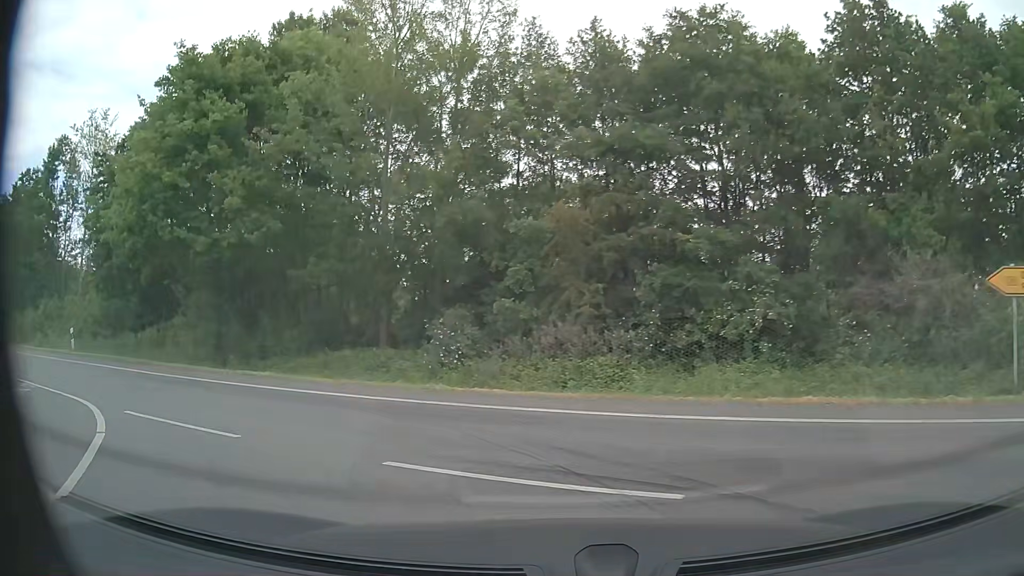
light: Day
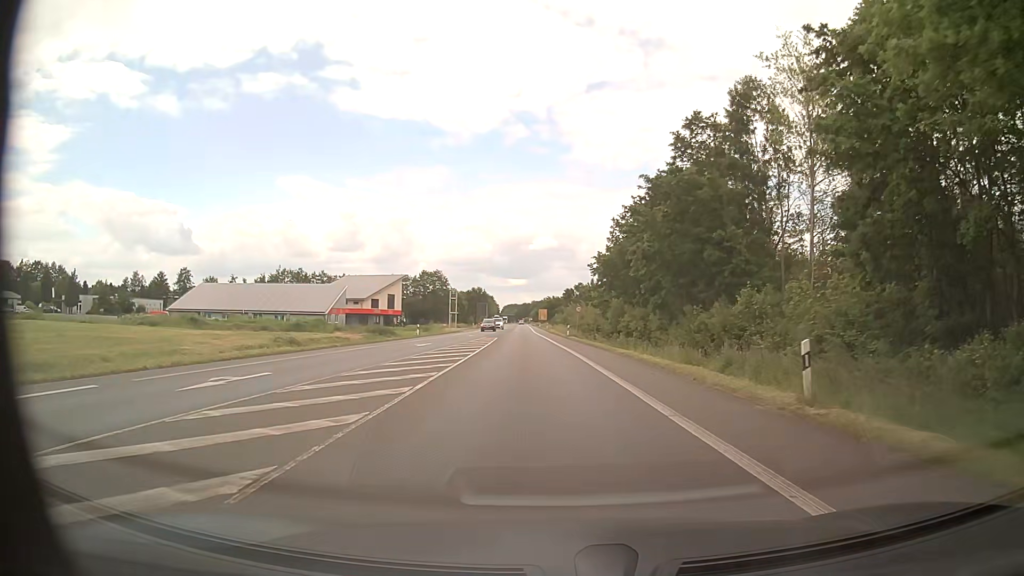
(-12.0, +14.5) m; -66°
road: primary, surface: asphalt
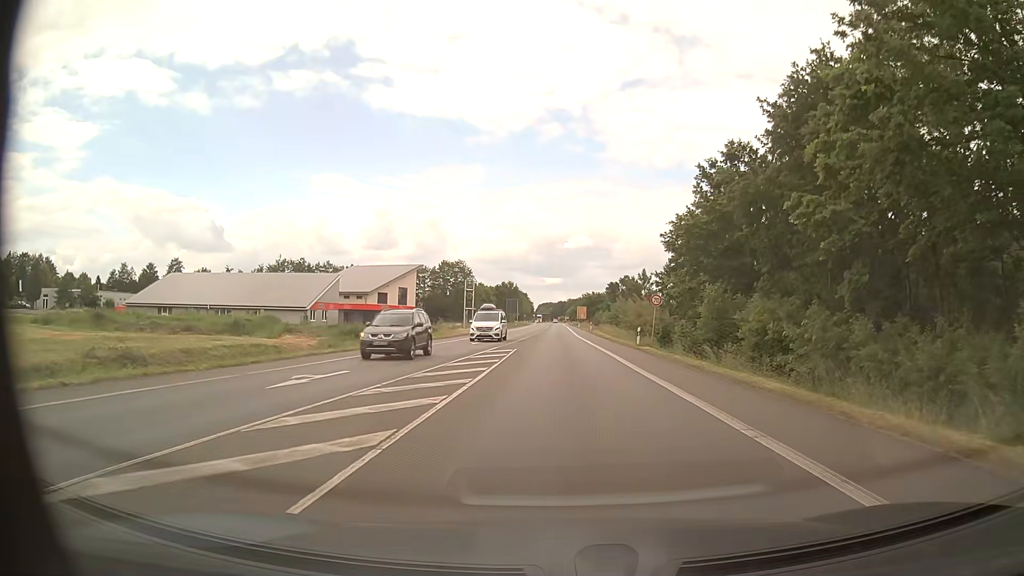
(-1.6, +25.1) m; -3°
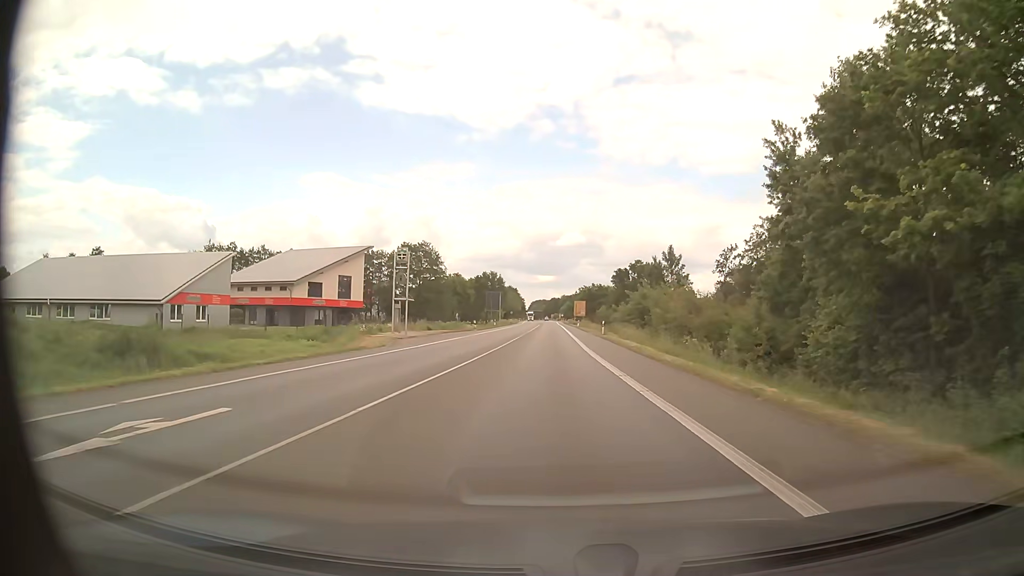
(+0.2, +33.7) m; +1°
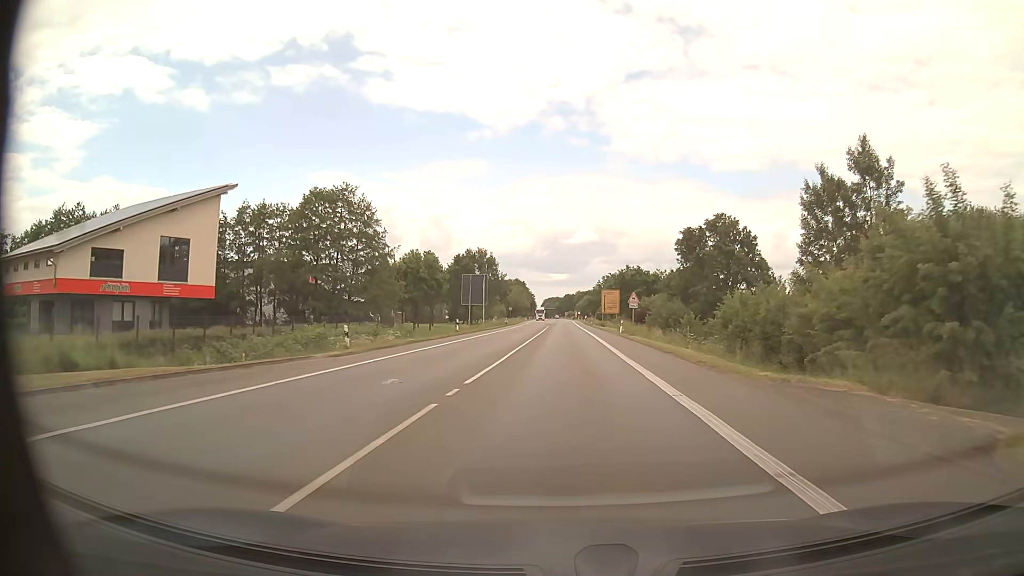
(-0.7, +51.1) m; -1°
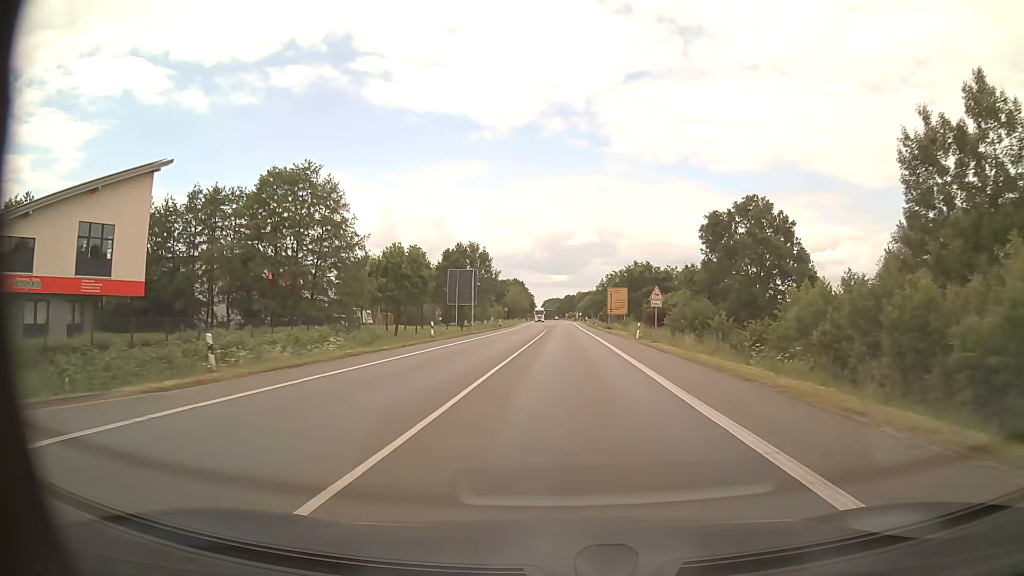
(0.0, +10.9) m; 0°
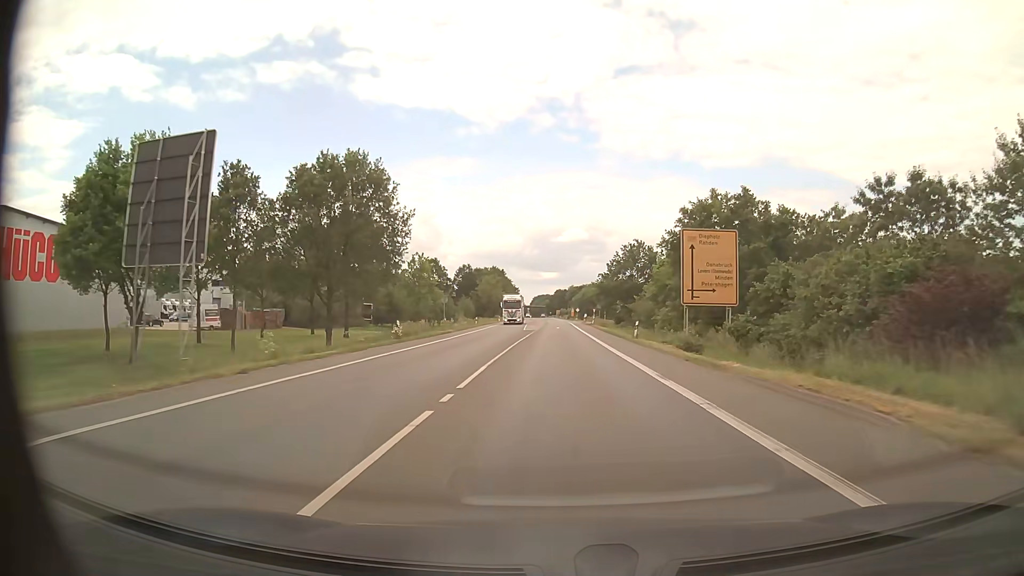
(+0.5, +54.9) m; +1°
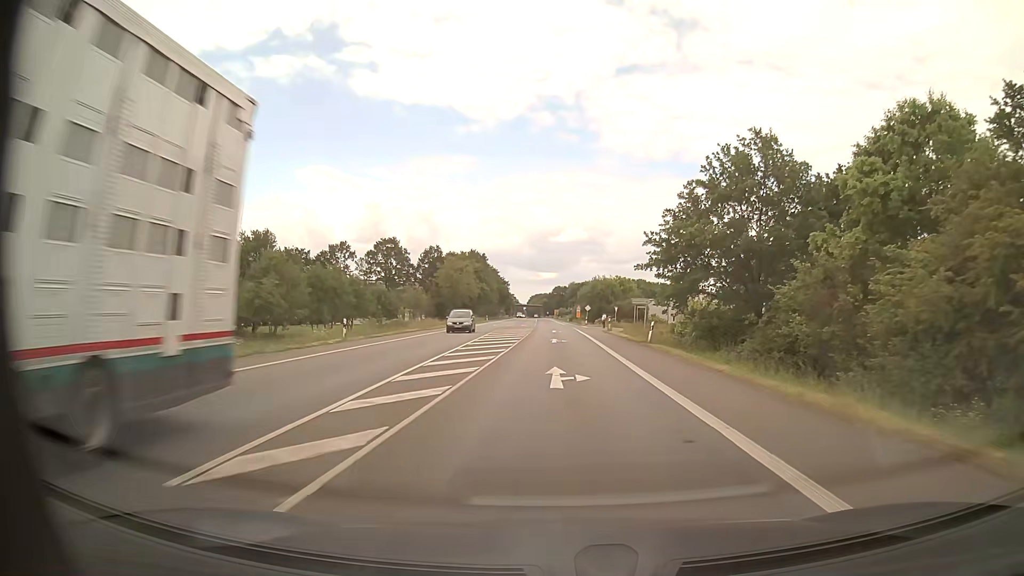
(+0.1, +54.6) m; 0°
(0, +10) (0, +20) (0, +30) (0, +40) (0, +50) (0, +60) (0, +70) (-1, +80) (-1, +90) (-1, +100) m
